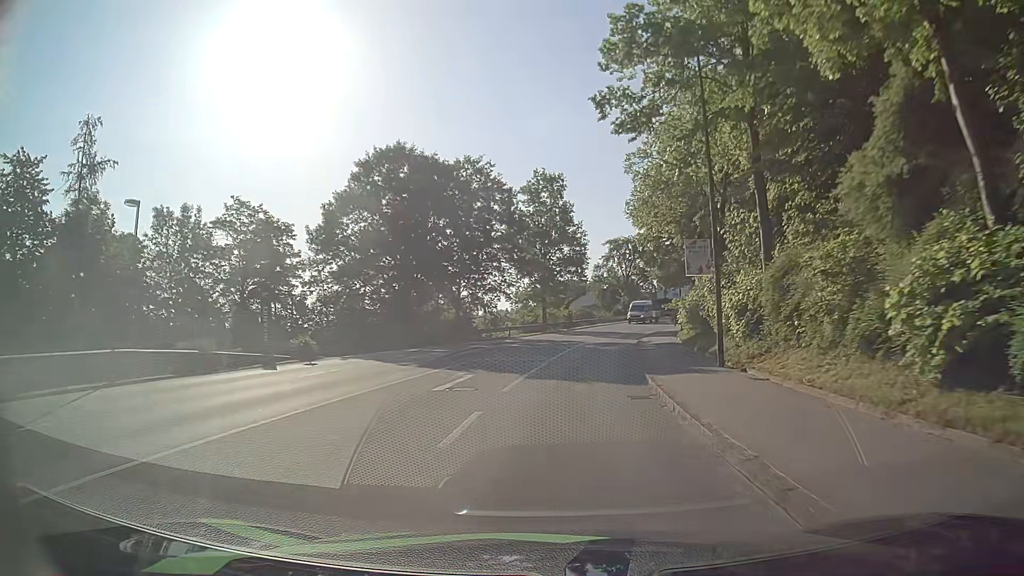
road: tertiary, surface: asphalt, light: Day
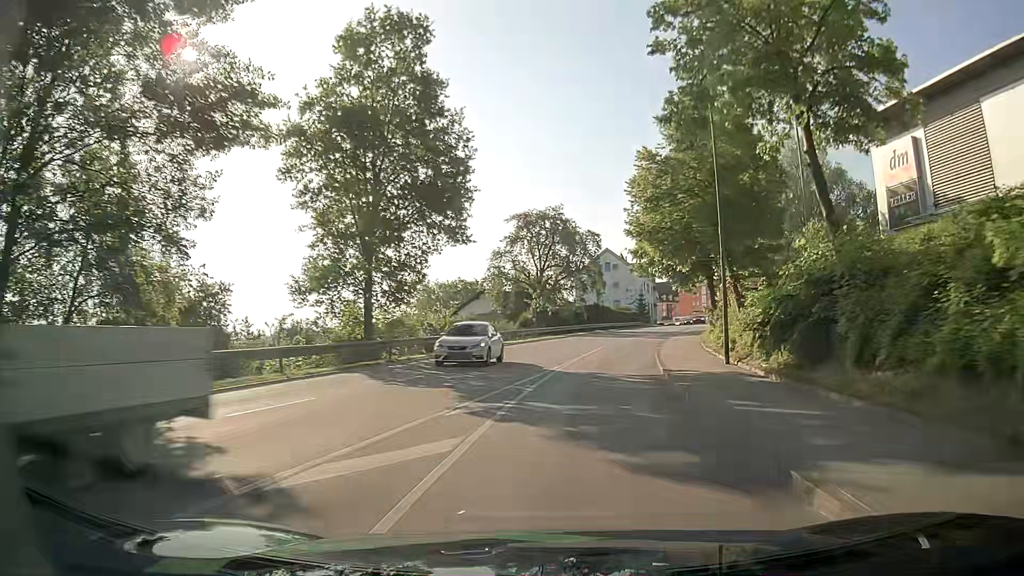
(+3.4, +35.6) m; +10°
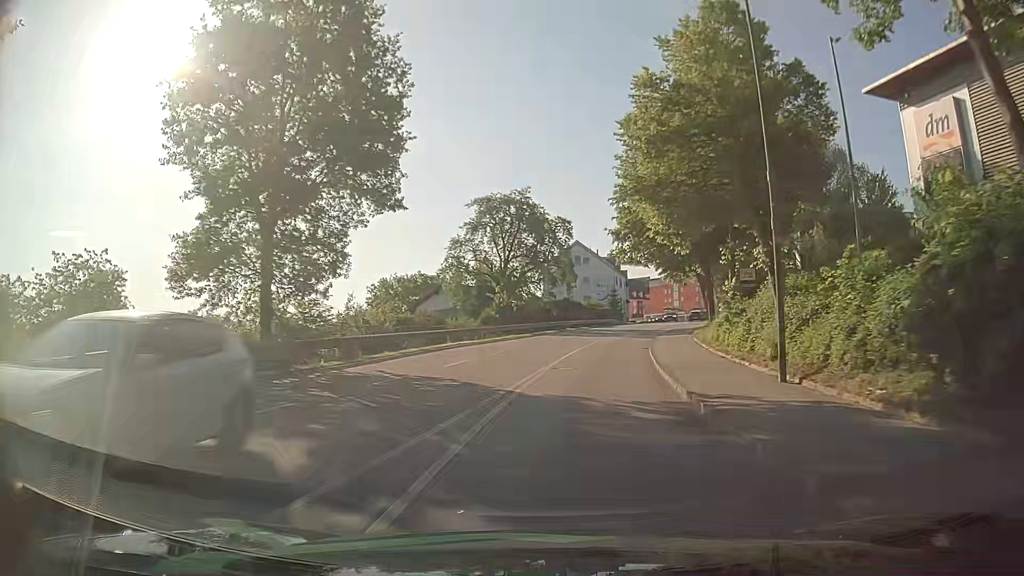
(+0.2, +7.2) m; +3°
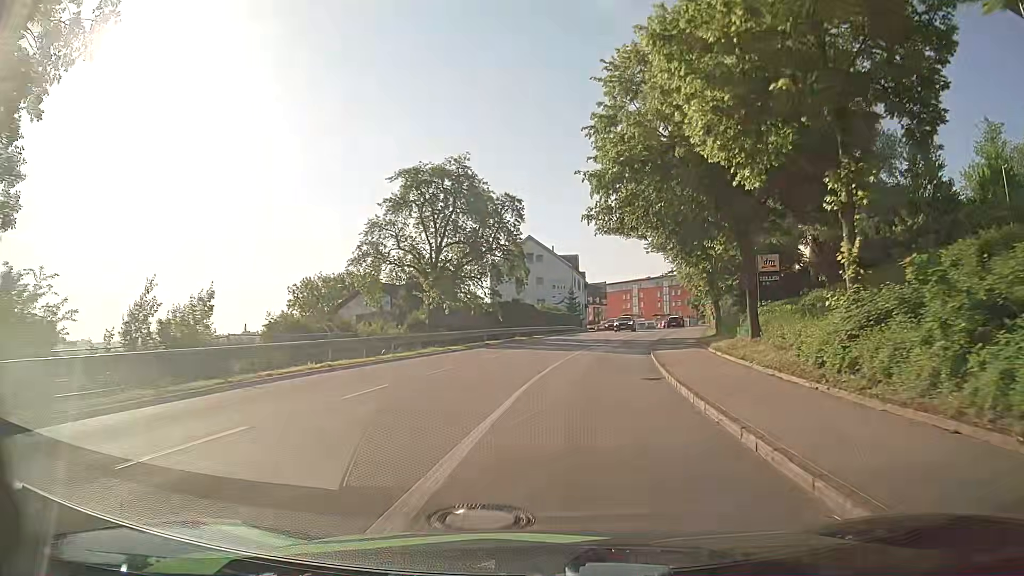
(+0.5, +14.1) m; +4°
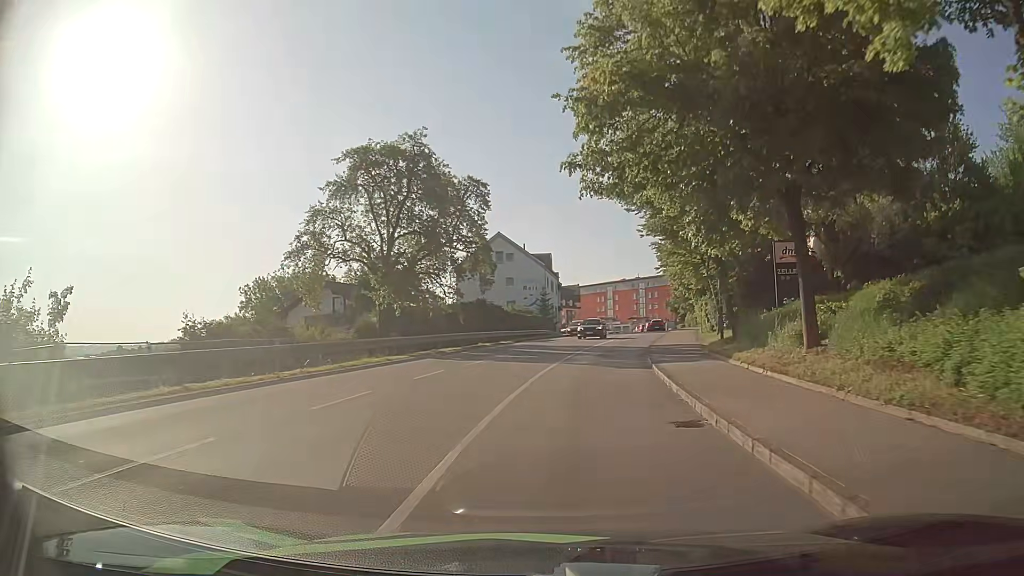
(+0.1, +6.8) m; +1°
